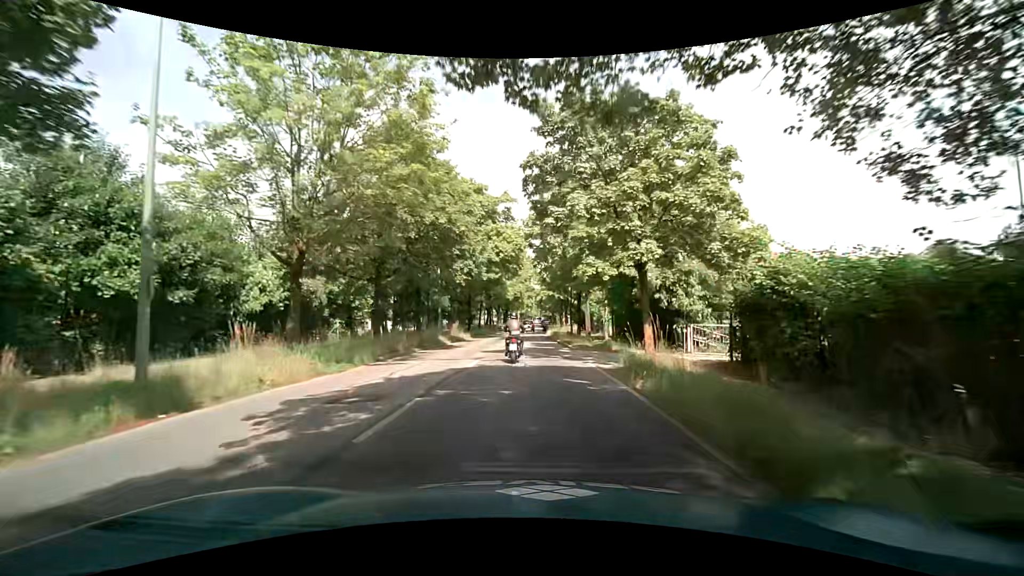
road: tertiary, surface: asphalt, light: Day
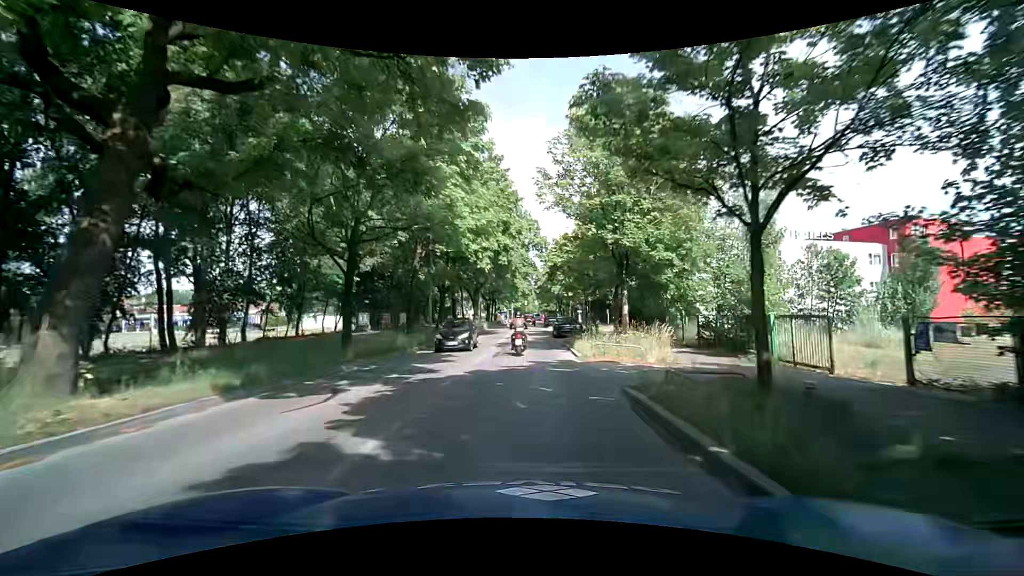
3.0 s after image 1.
(-0.1, +37.9) m; 0°
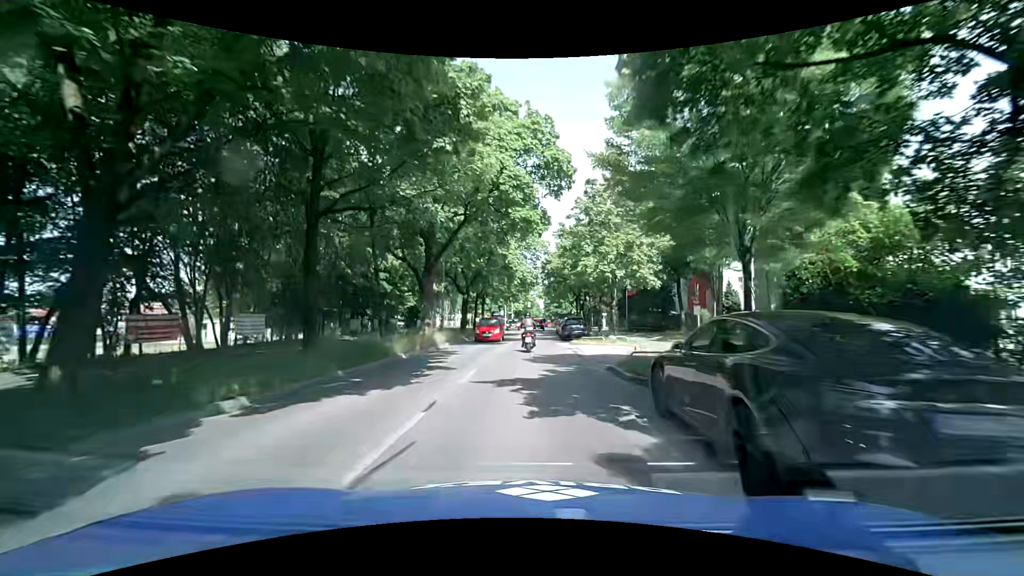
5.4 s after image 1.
(+0.1, +30.0) m; 0°
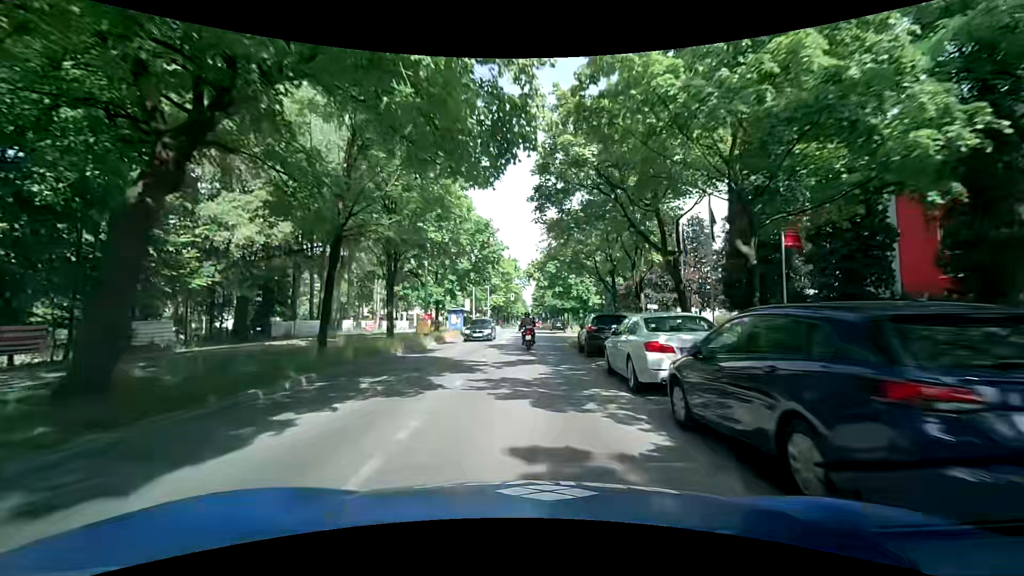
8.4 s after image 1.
(+0.1, +36.5) m; 0°
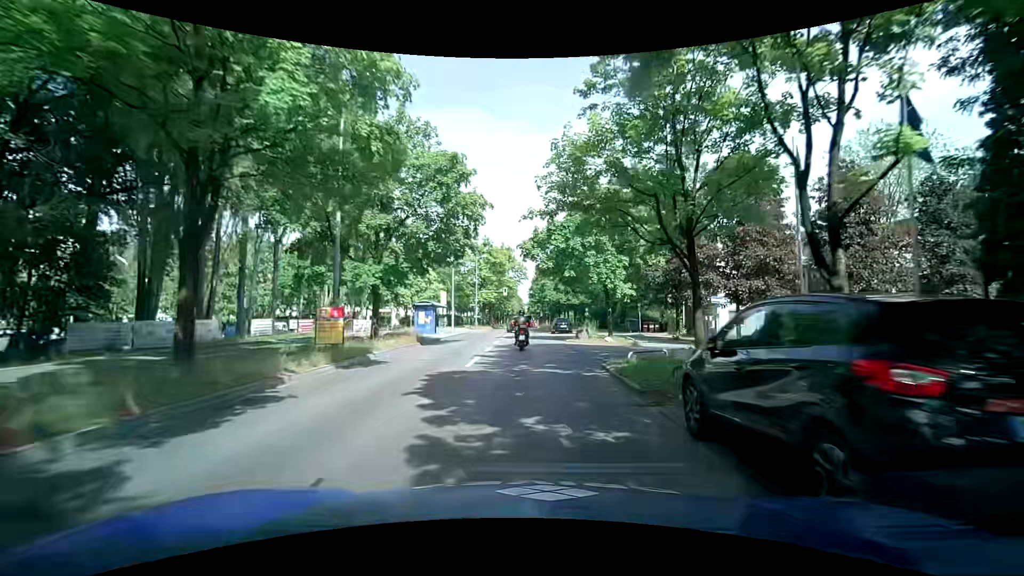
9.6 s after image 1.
(+0.4, +14.4) m; +2°
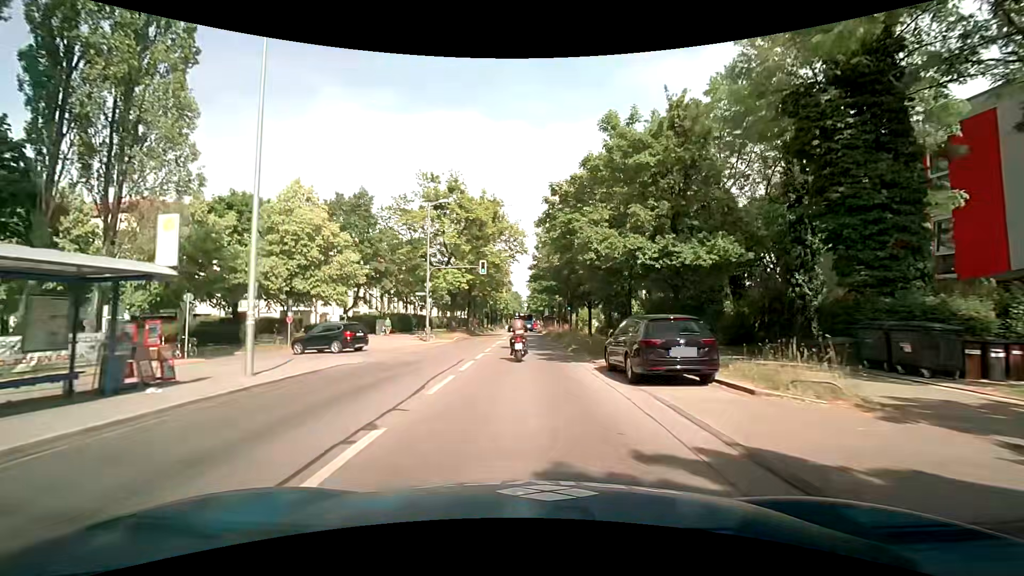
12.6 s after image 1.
(-0.4, +34.7) m; -1°
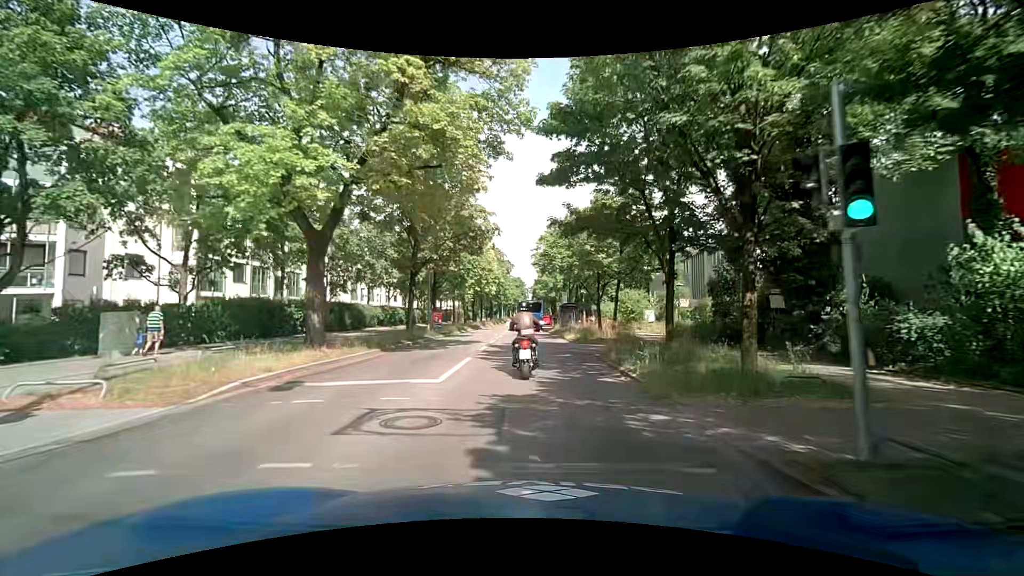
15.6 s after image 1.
(0.0, +32.4) m; 0°
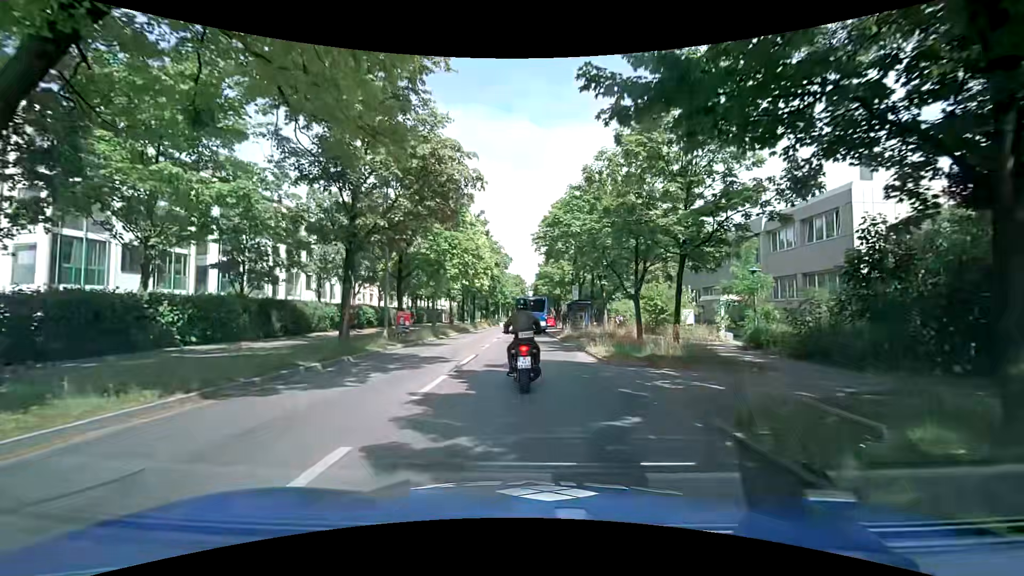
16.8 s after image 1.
(0.0, +10.6) m; 0°
(0, +10) (0, +20) (0, +30) (0, +40) (0, +50) (0, +60) (0, +70) (0, +80) (0, +90) (+1, +100) m
